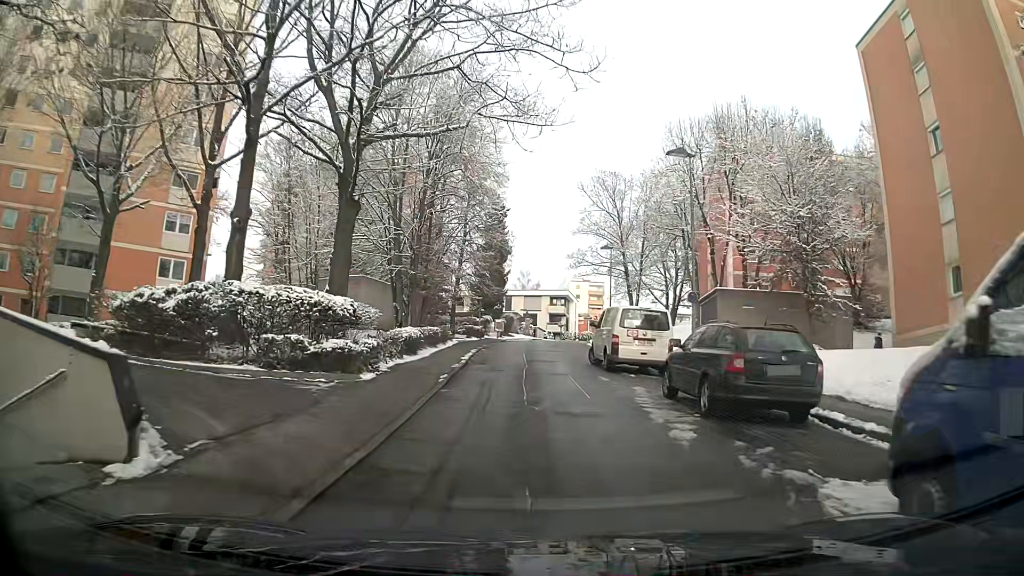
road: residential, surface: asphalt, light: Day
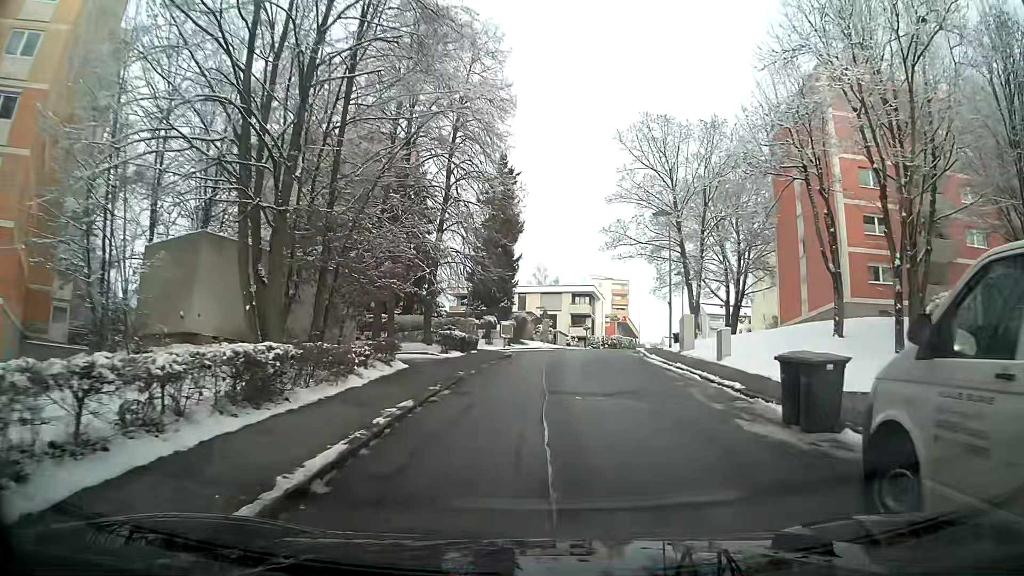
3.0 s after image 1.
(-0.3, +18.6) m; 0°
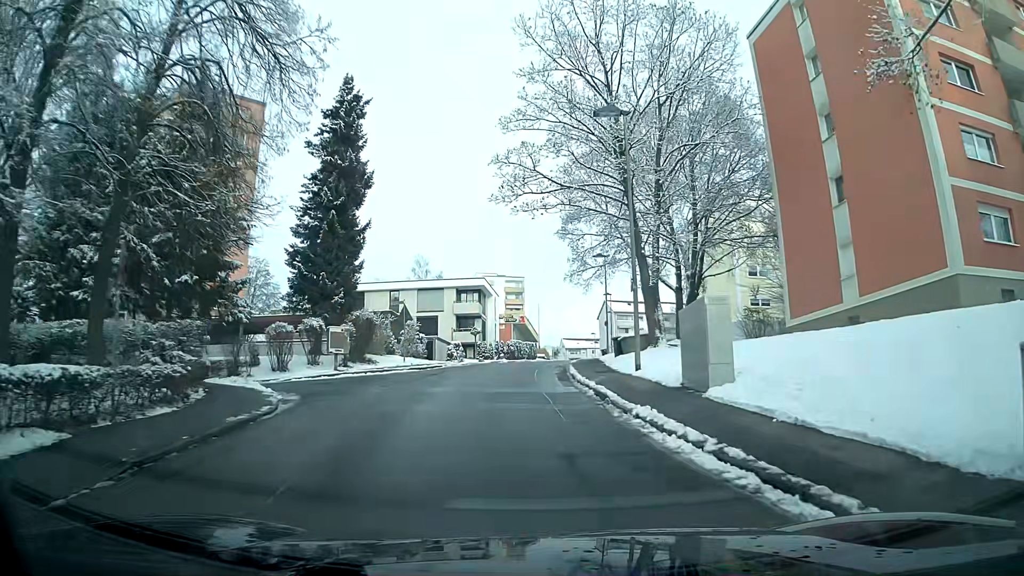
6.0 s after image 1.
(+1.4, +18.8) m; +7°
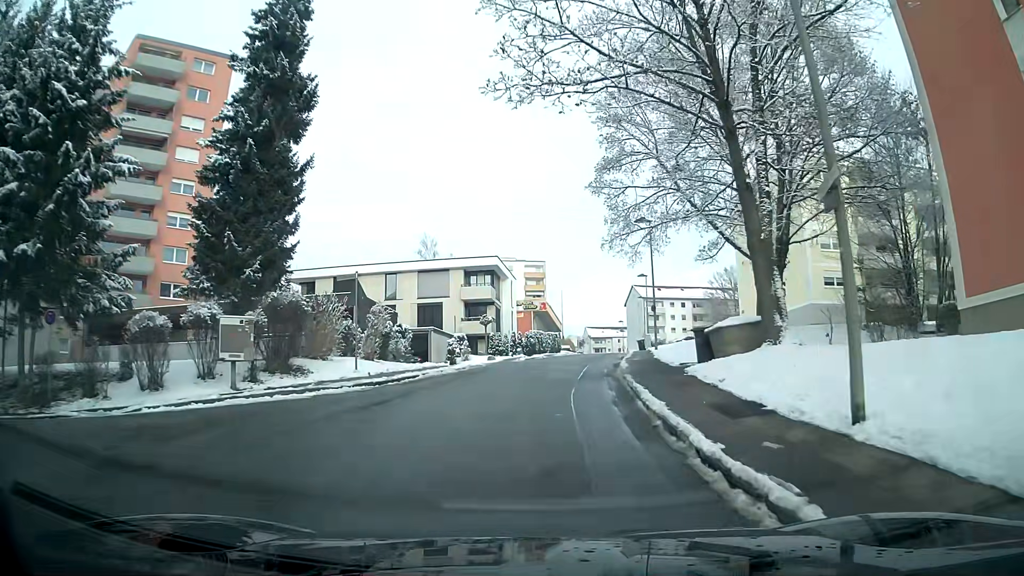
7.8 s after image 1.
(-0.1, +11.9) m; -1°
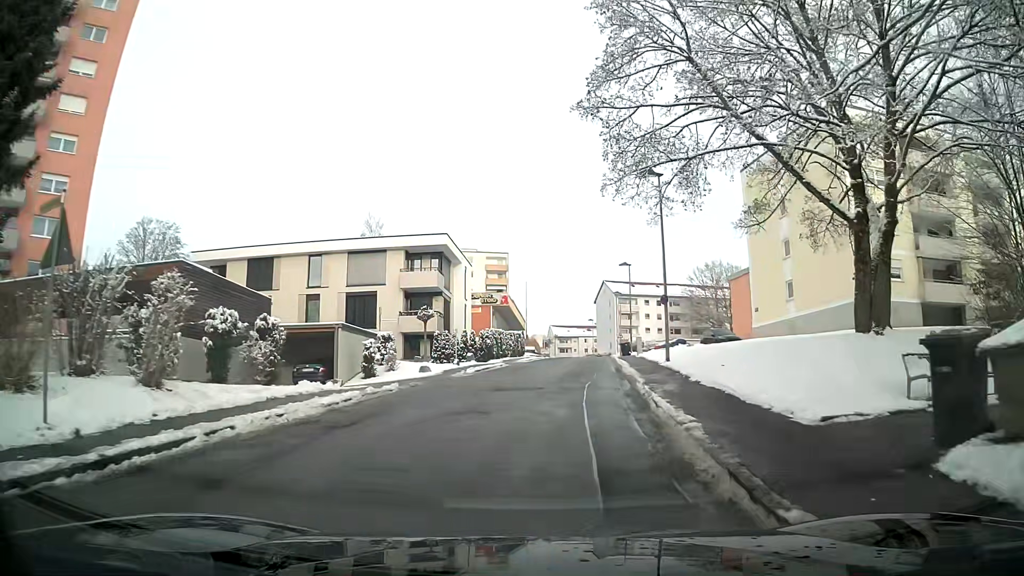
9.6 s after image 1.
(+0.3, +12.5) m; +3°
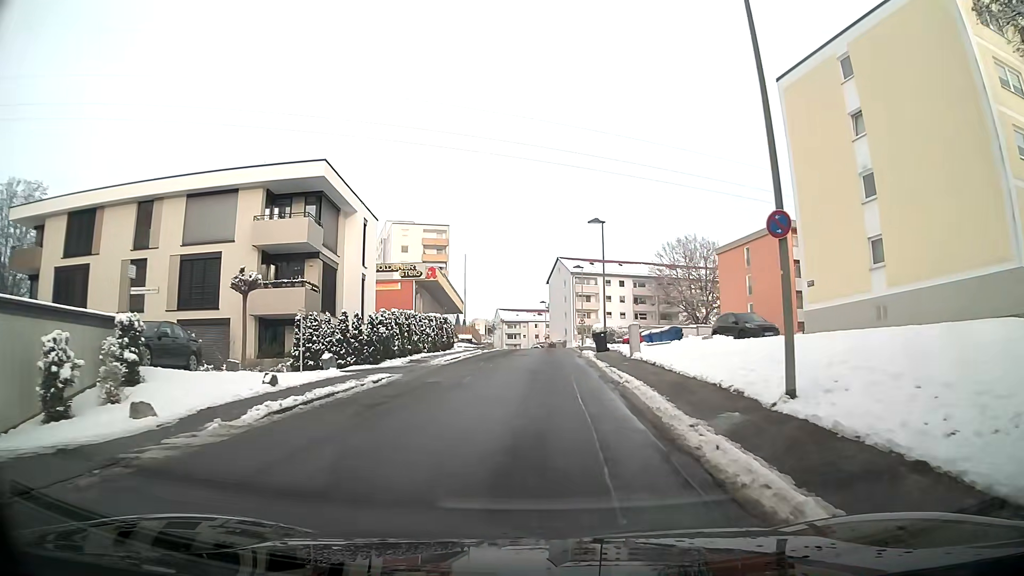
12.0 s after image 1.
(+1.0, +17.3) m; +4°
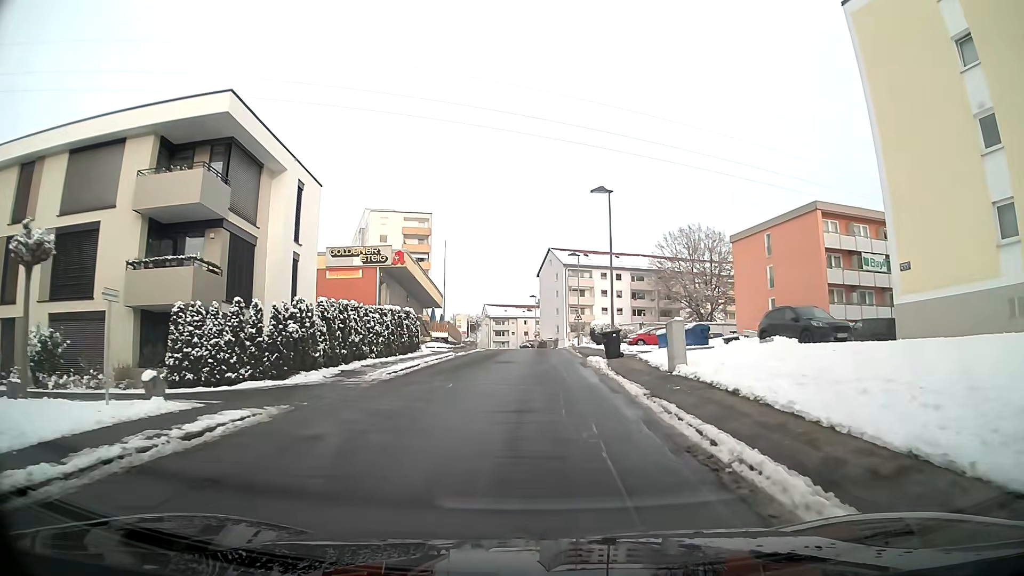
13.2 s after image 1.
(+0.1, +9.1) m; +1°
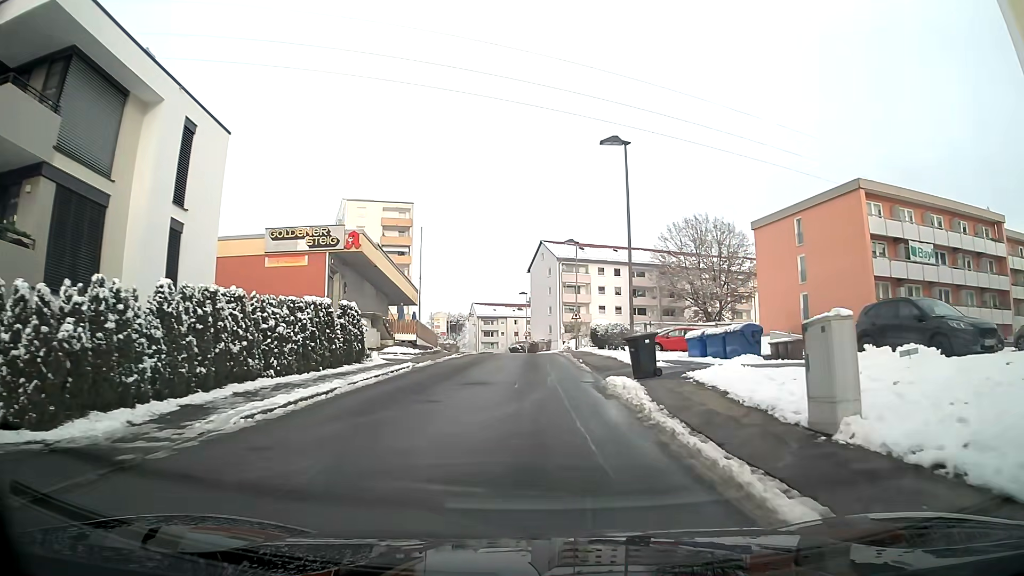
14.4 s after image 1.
(+0.1, +9.2) m; +1°
(0, +10) (0, +20) (0, +30) (0, +40) (0, +50) (-1, +60) (-2, +70) (-4, +80) (-5, +90) (-8, +99) m
